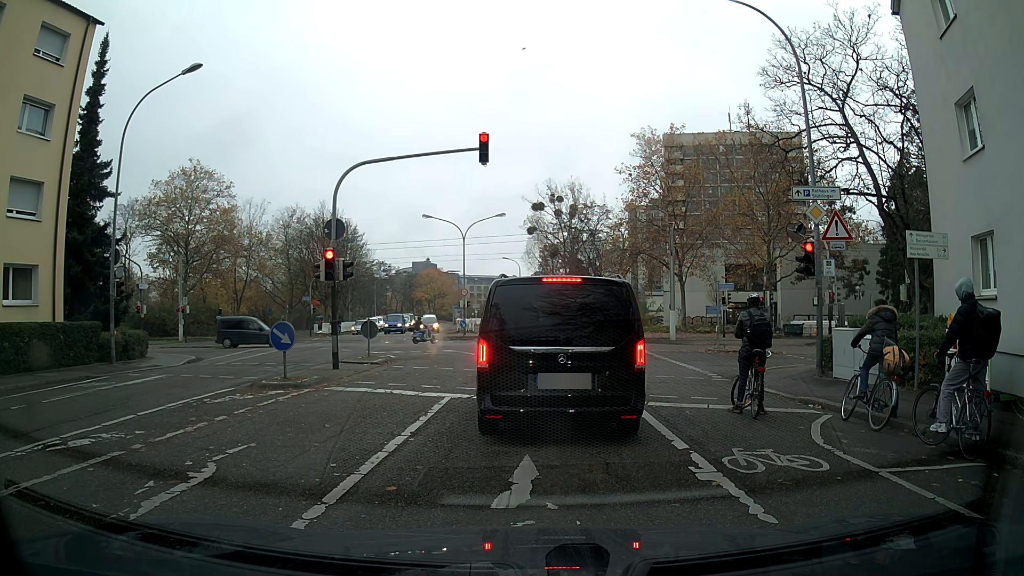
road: residential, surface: asphalt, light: Day
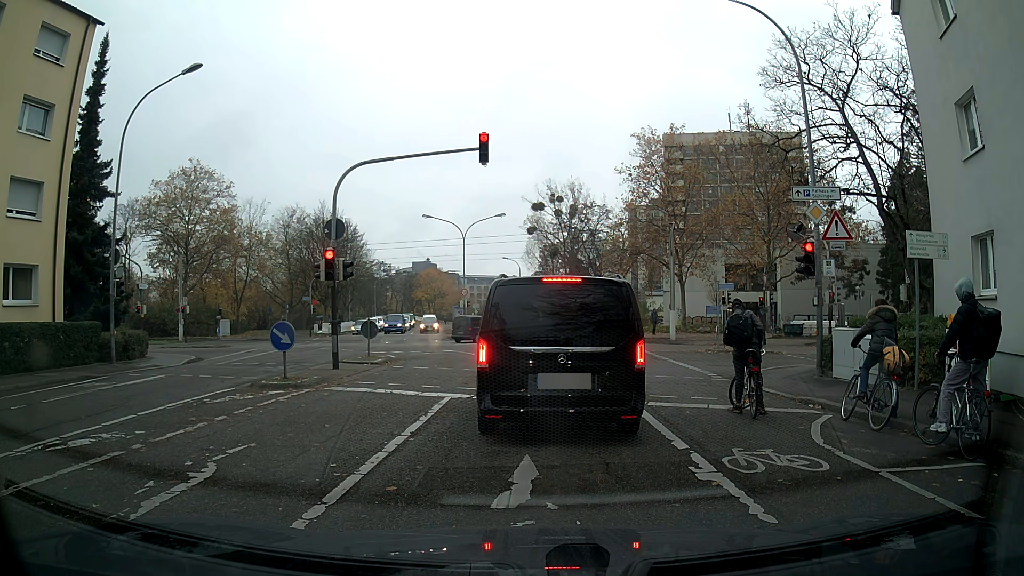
(0.0, 0.0) m; 0°
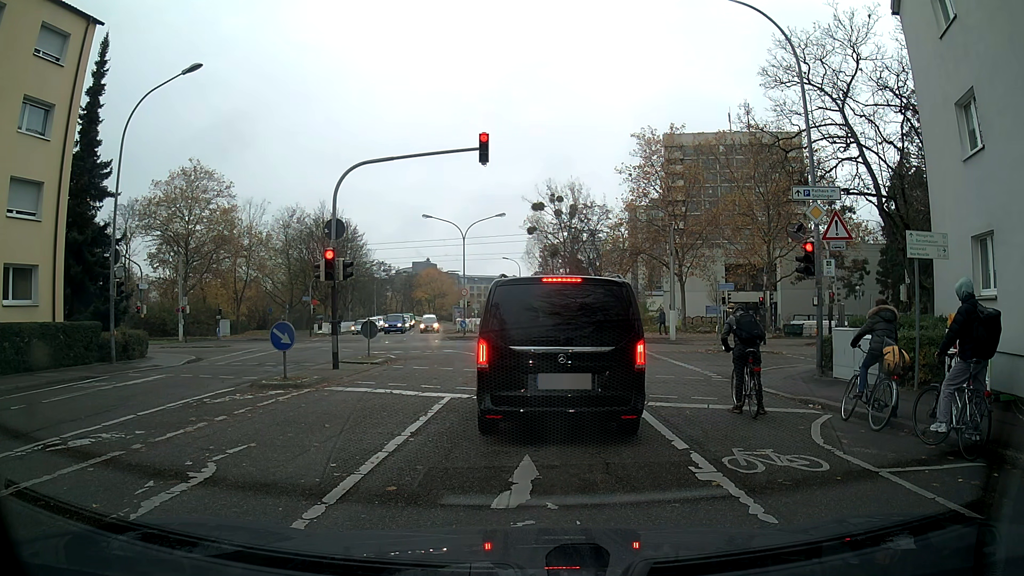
(0.0, 0.0) m; 0°
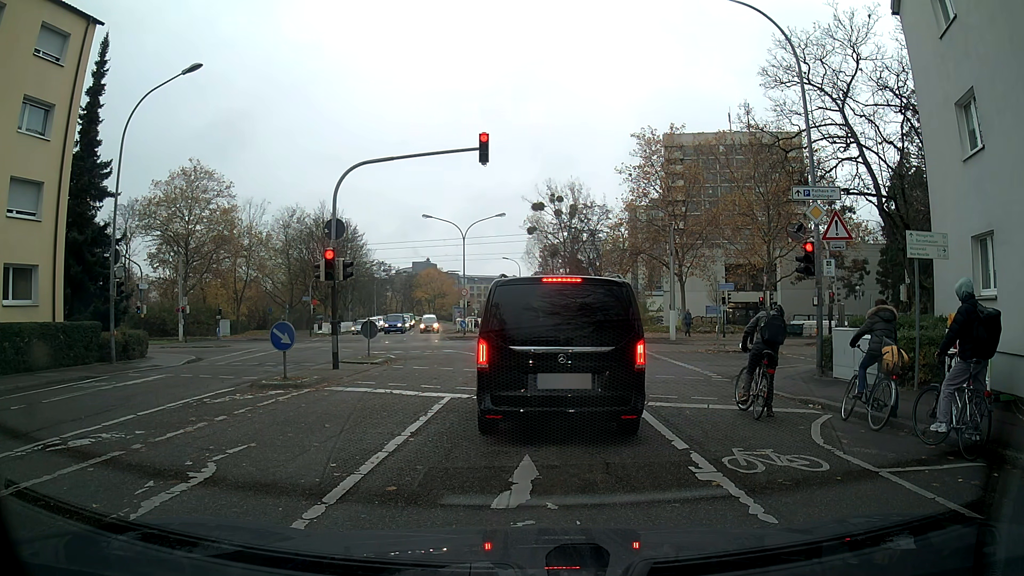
(0.0, 0.0) m; 0°
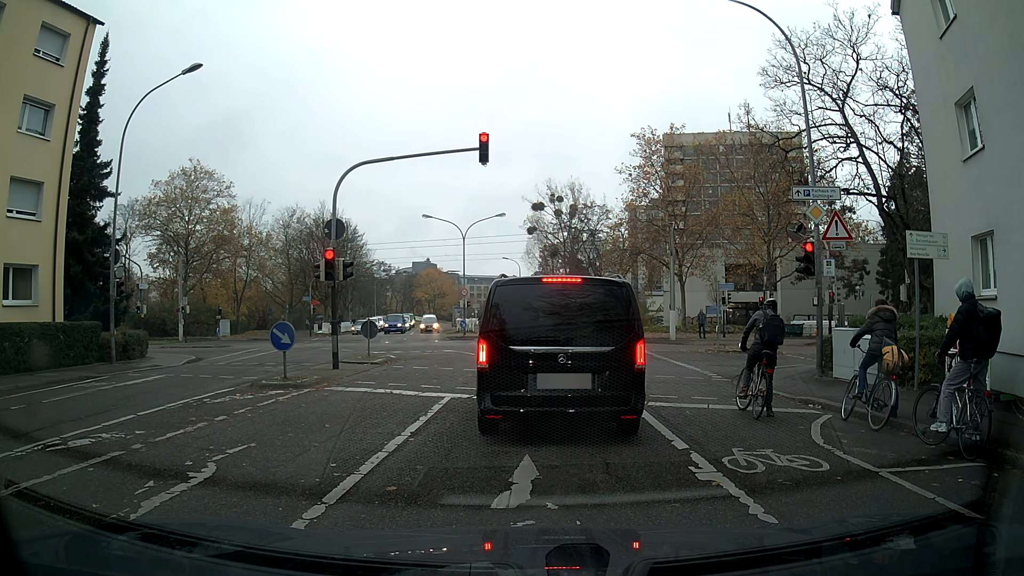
(0.0, 0.0) m; 0°
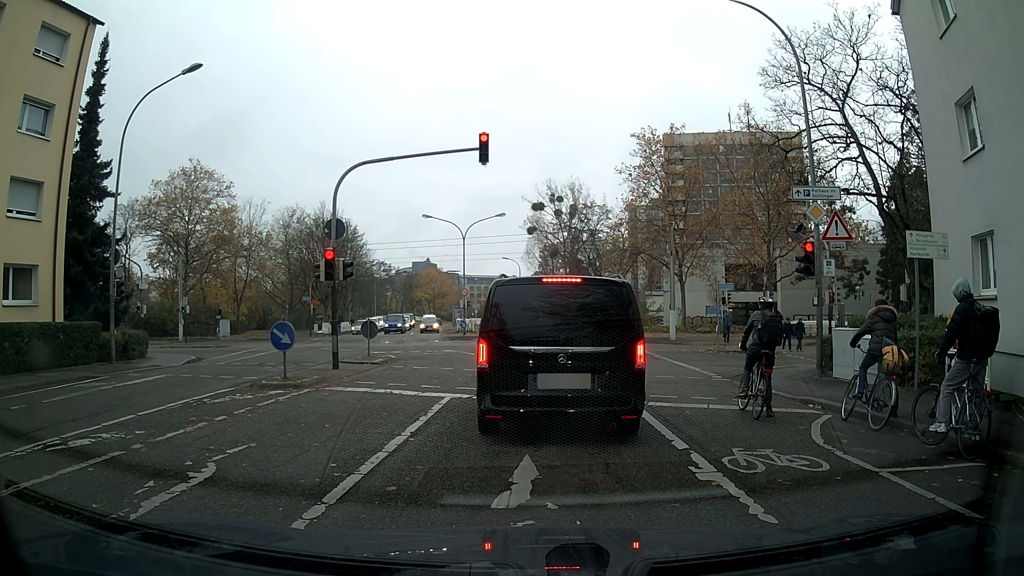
(0.0, 0.0) m; 0°
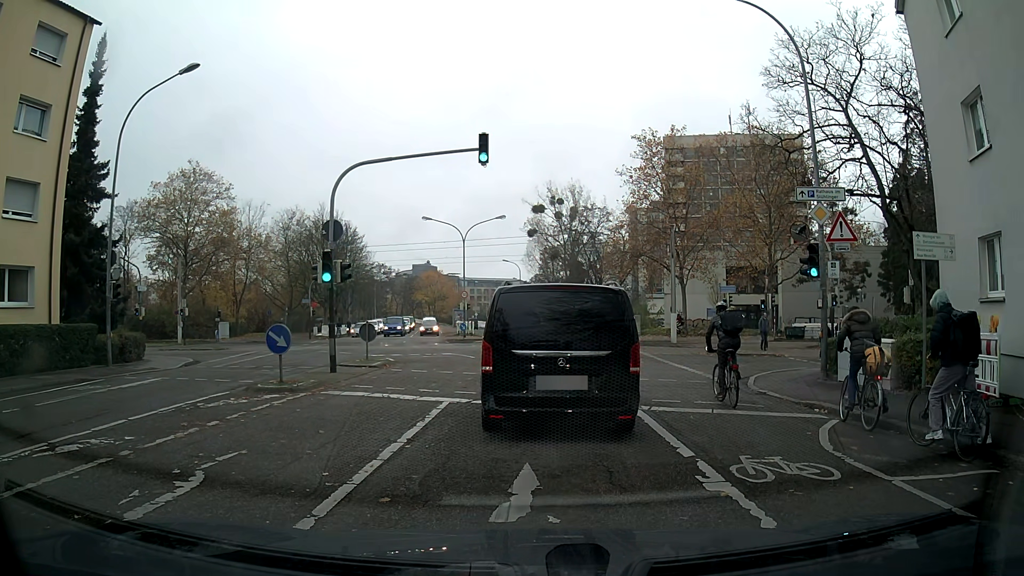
(0.0, +0.2) m; 0°
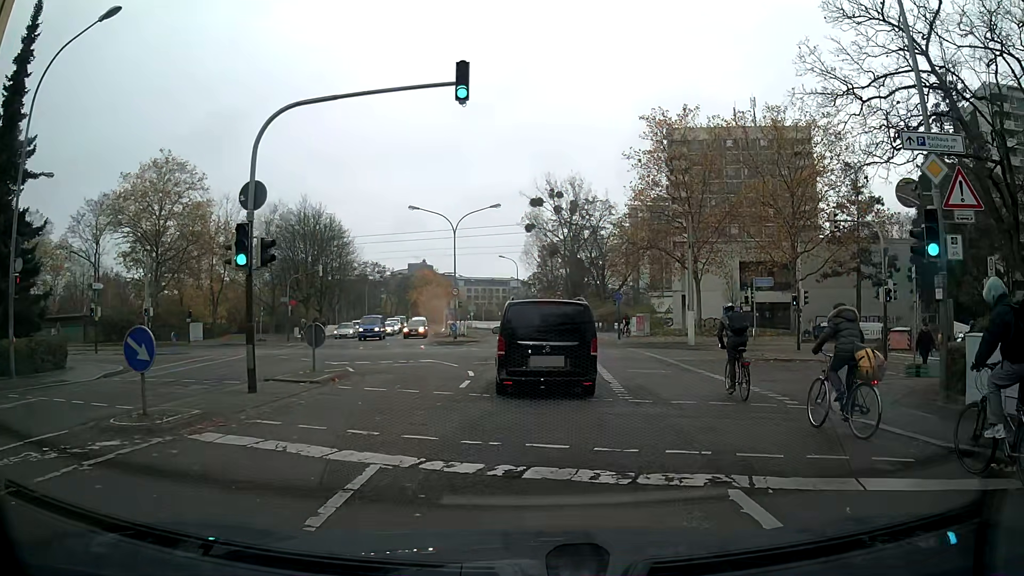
(+0.1, +5.5) m; +1°
(+1, +10) (+1, +20) (0, +30) (-1, +40) (-2, +50) (-3, +60) (-5, +70) (-7, +79) (-10, +89) (-12, +99) m
